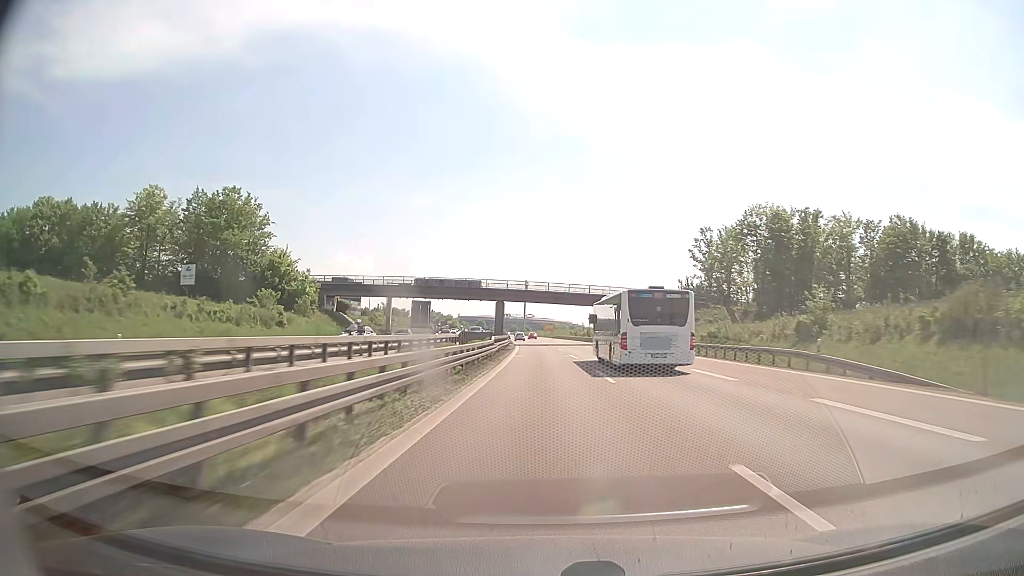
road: trunk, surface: asphalt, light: Day
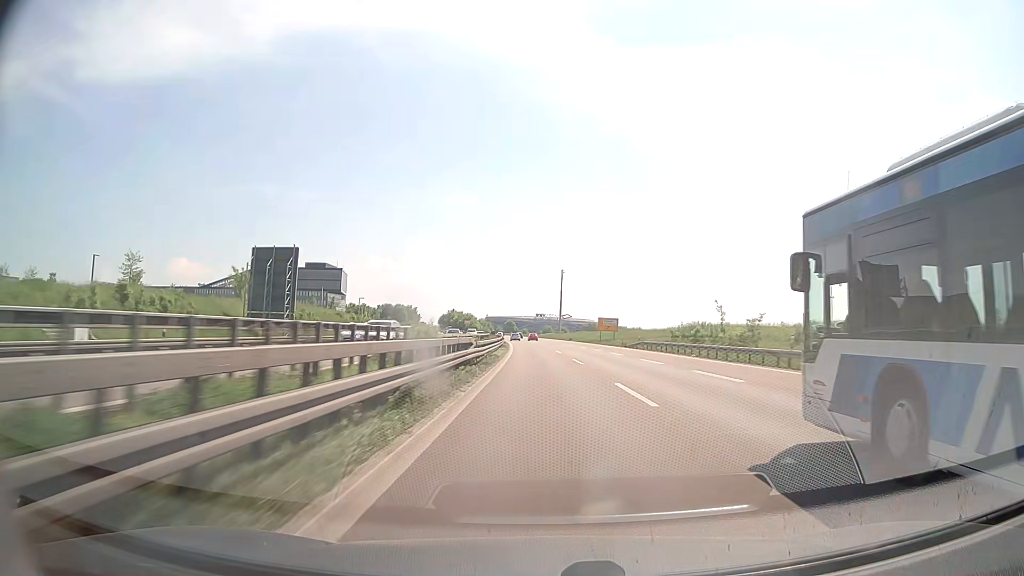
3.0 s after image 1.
(-2.6, +96.0) m; -3°
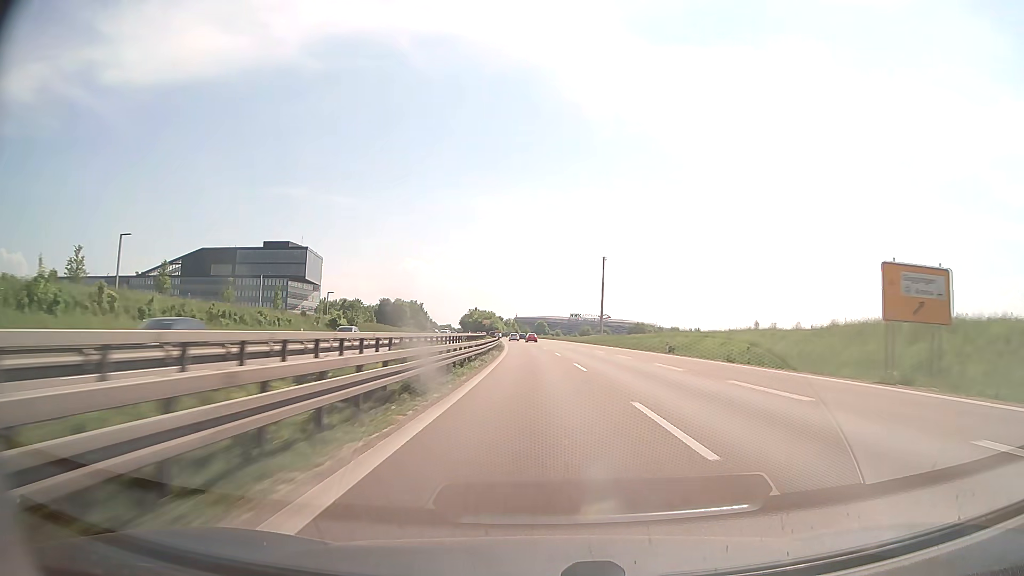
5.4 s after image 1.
(-1.8, +77.3) m; -3°
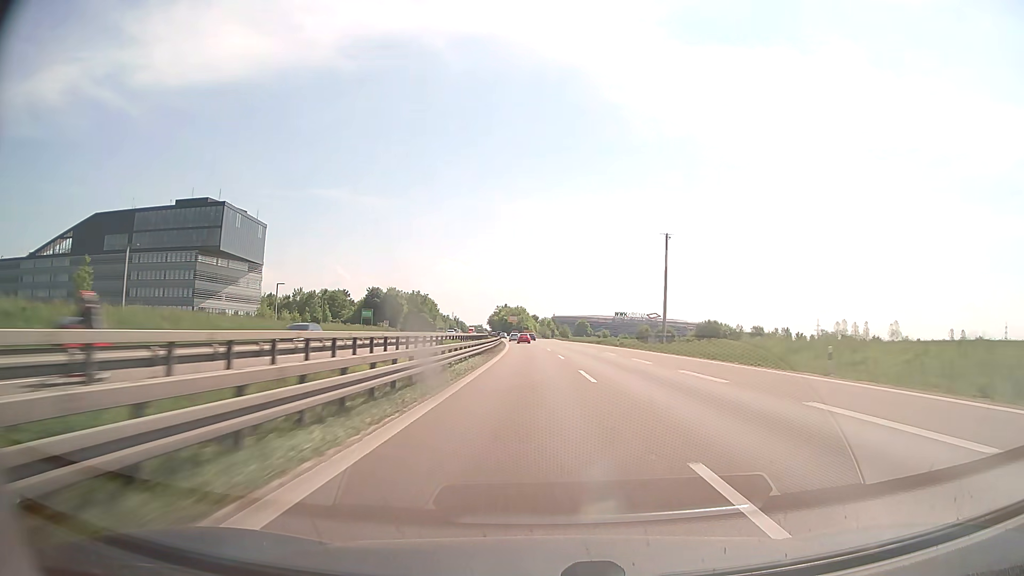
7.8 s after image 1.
(-2.3, +78.2) m; -3°
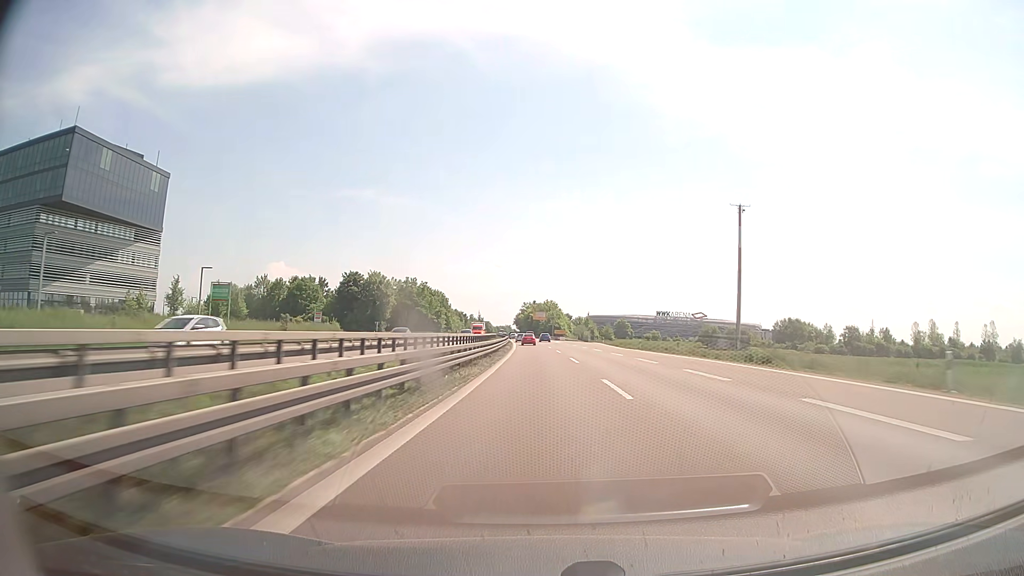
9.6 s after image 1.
(-1.4, +58.6) m; -3°
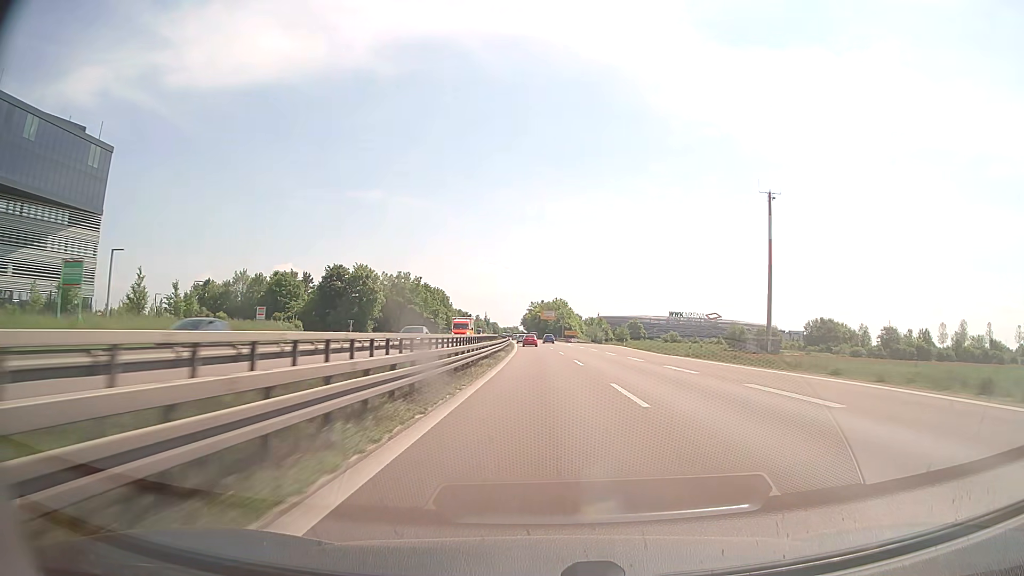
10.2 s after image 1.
(-0.1, +19.5) m; -1°
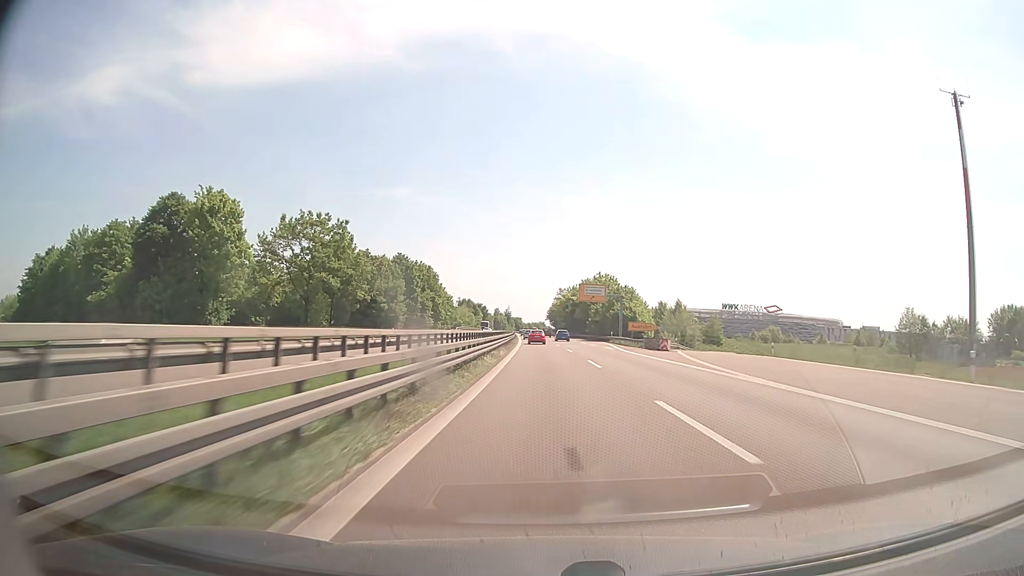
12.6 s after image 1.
(-1.6, +77.6) m; -2°
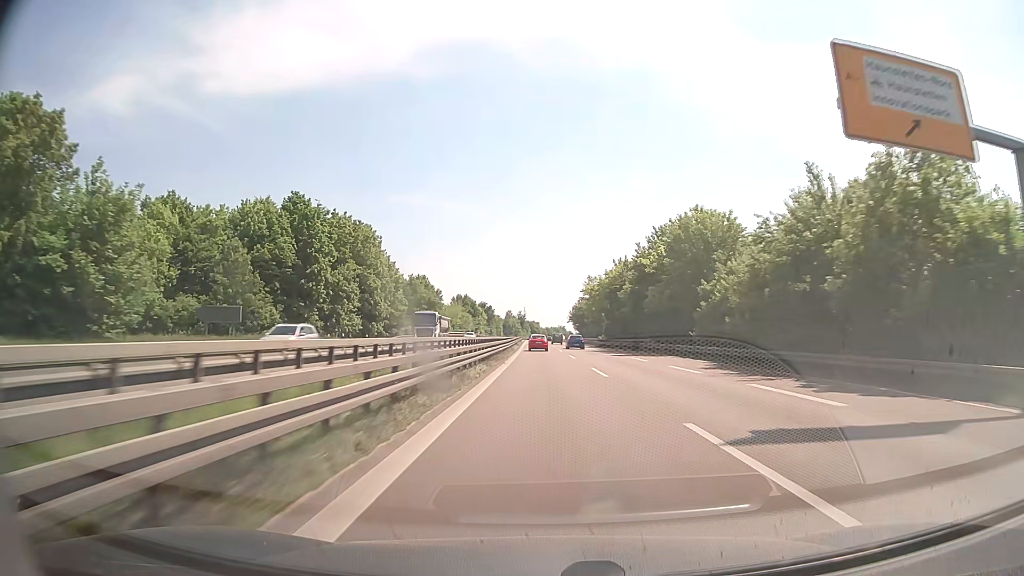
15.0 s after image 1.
(-1.1, +74.5) m; -2°
(0, +10) (0, +20) (0, +30) (0, +40) (0, +50) (-1, +60) (-1, +70) (-1, +80) (-1, +90) (-1, +100) m
